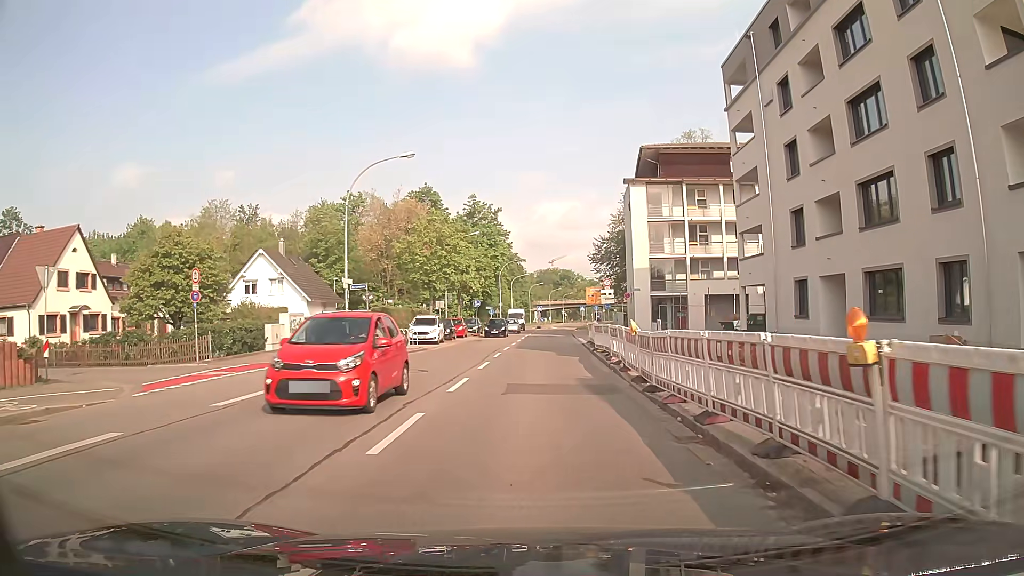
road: secondary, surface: asphalt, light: Day
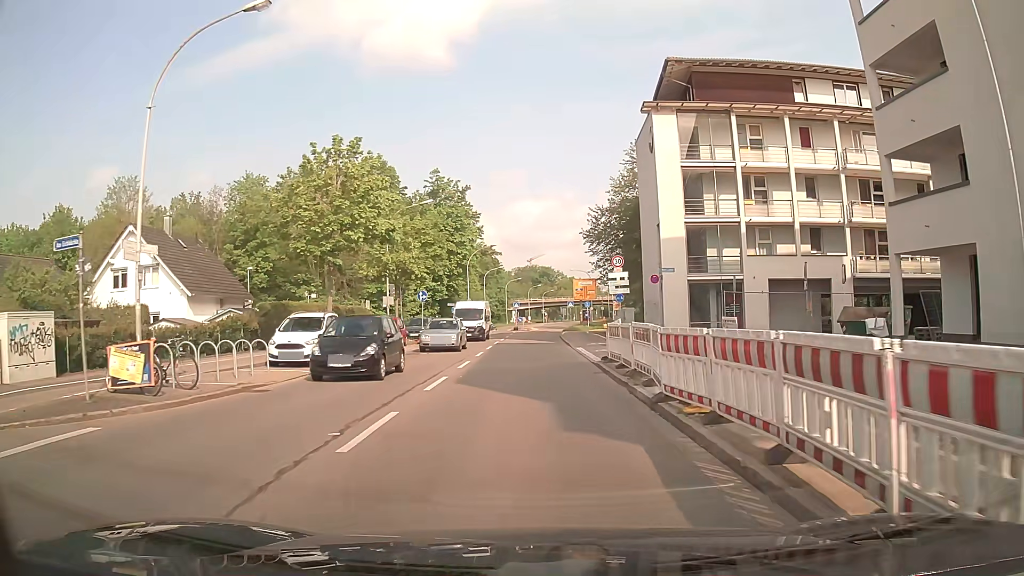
(+0.3, +18.0) m; +1°
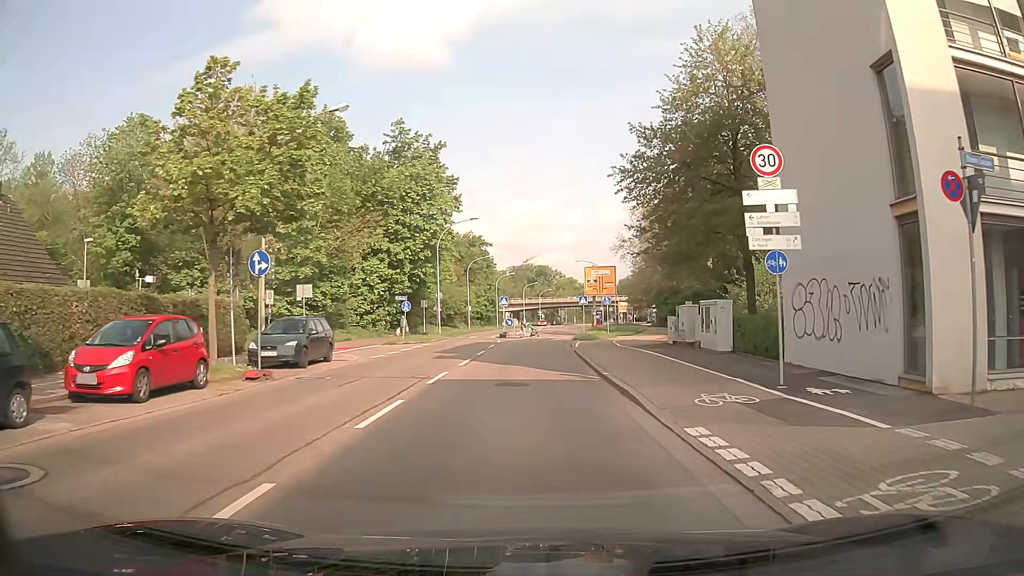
(+0.3, +22.6) m; 0°
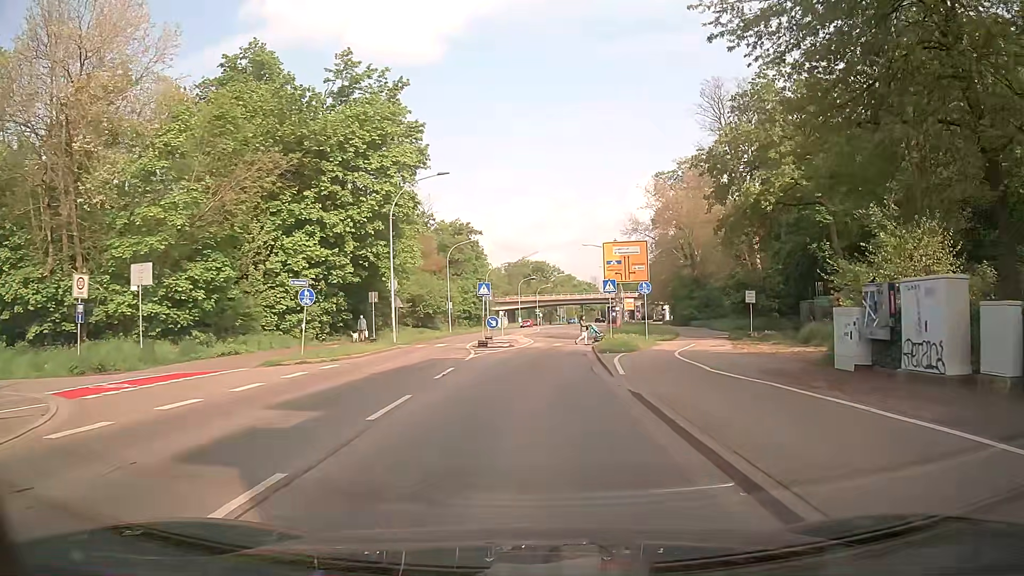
(+0.3, +17.9) m; +1°
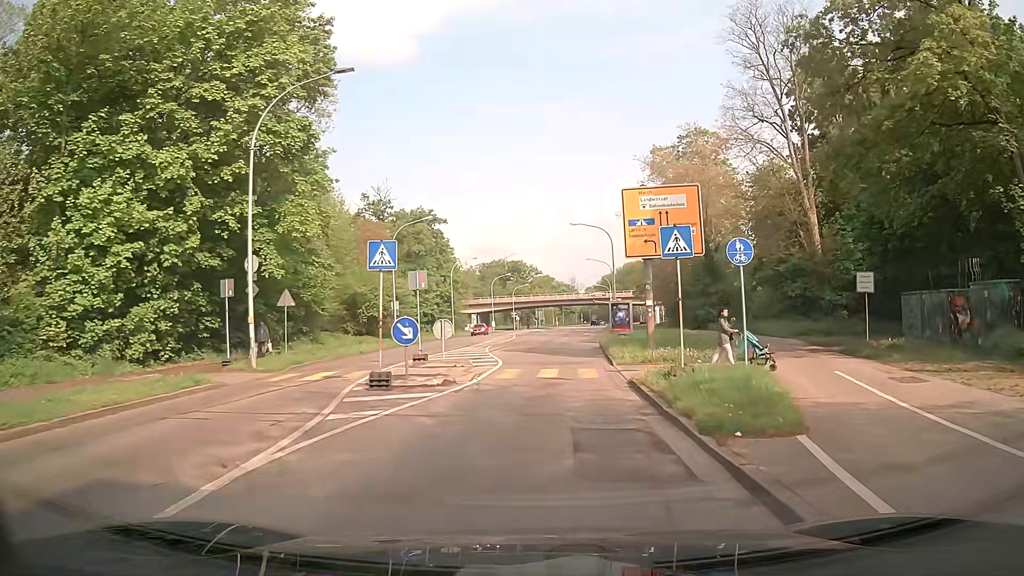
(+0.3, +17.8) m; +1°
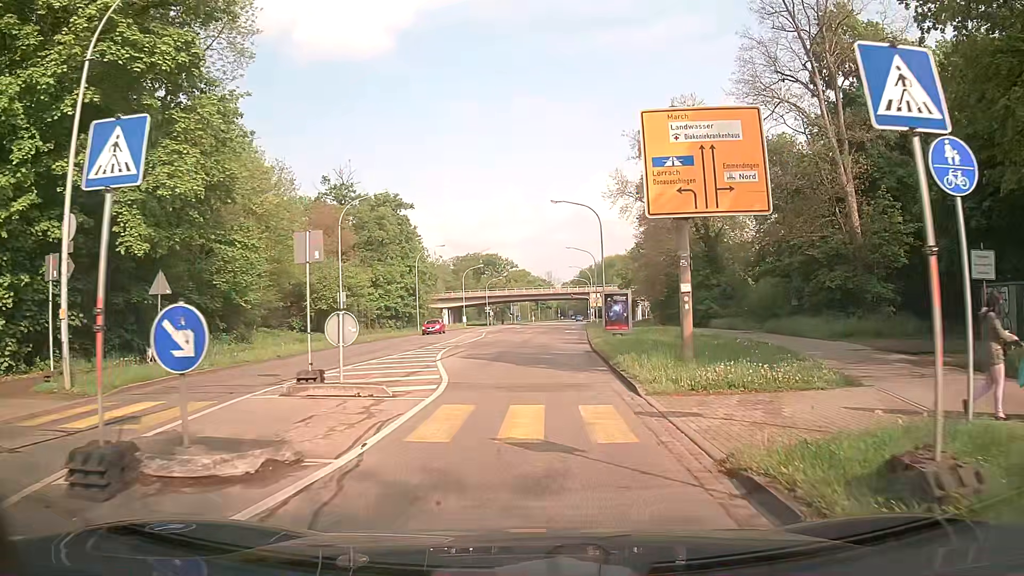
(+0.2, +8.9) m; +2°
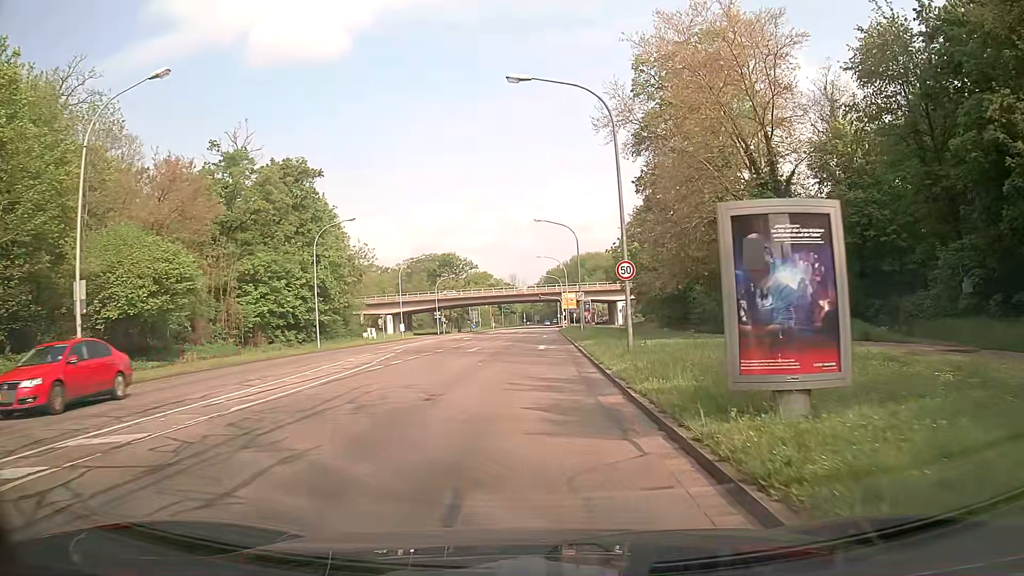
(+1.0, +25.5) m; +4°
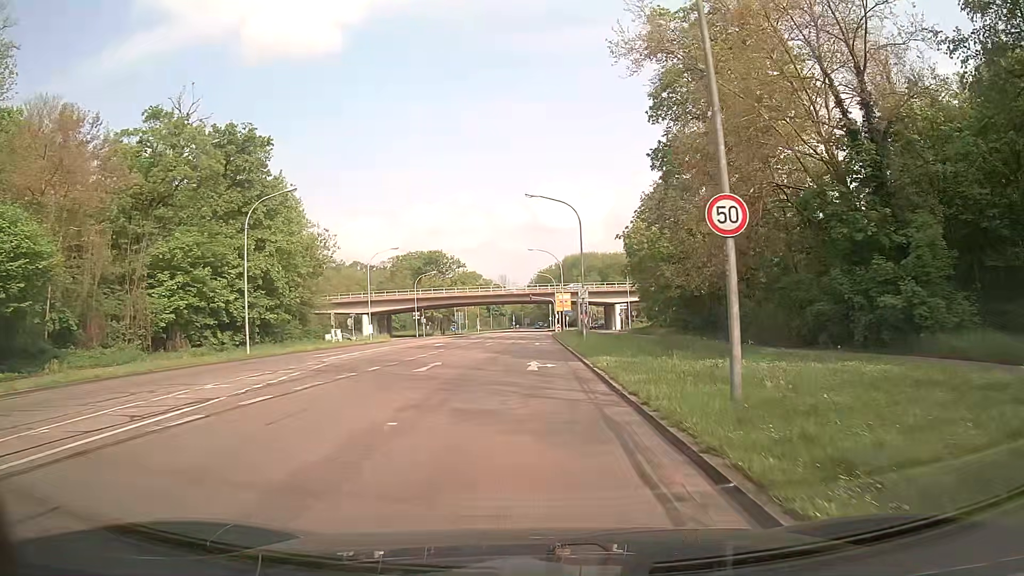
(-0.1, +11.9) m; 0°
